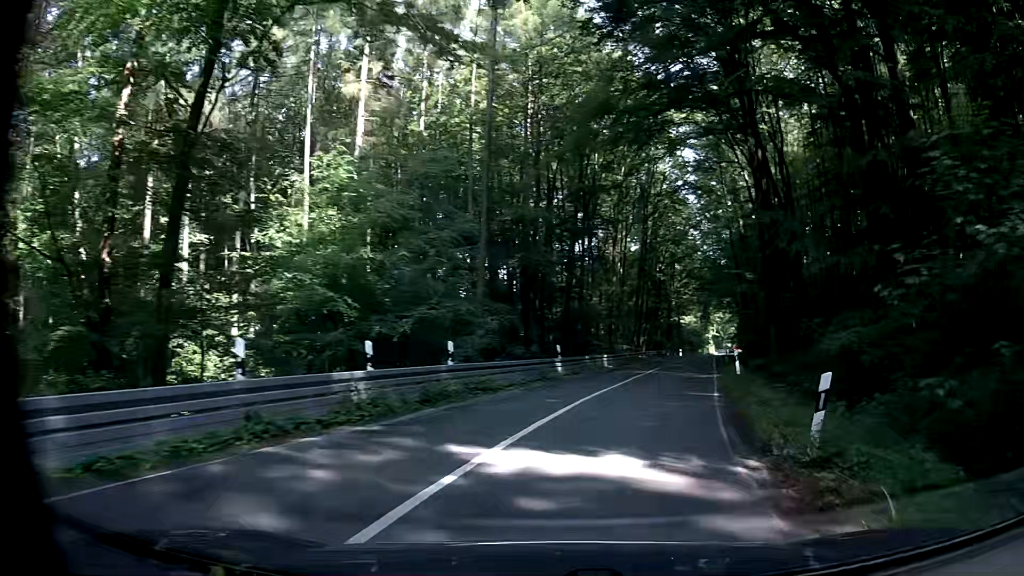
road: secondary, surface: asphalt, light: Day
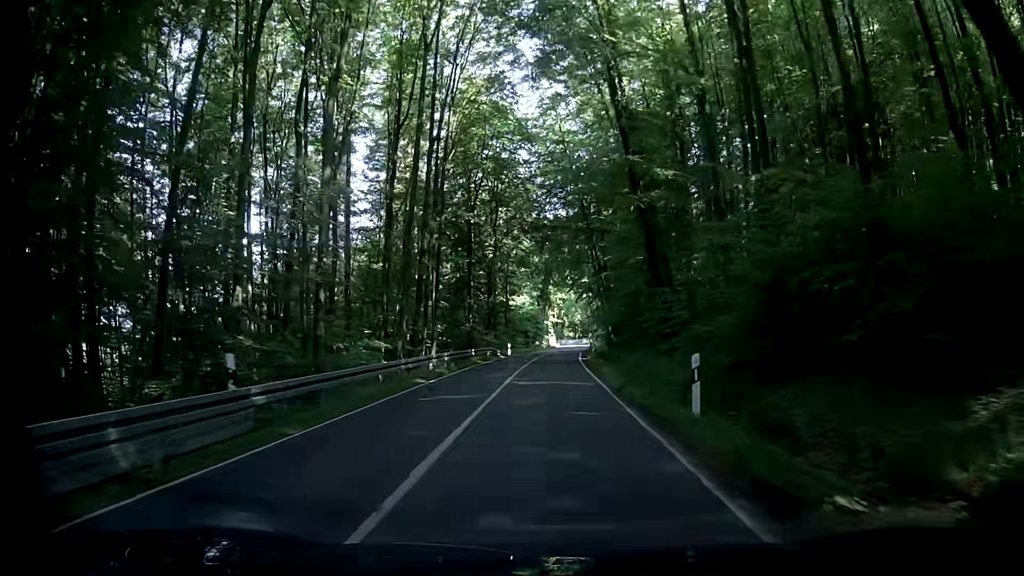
(+8.6, +37.2) m; +15°
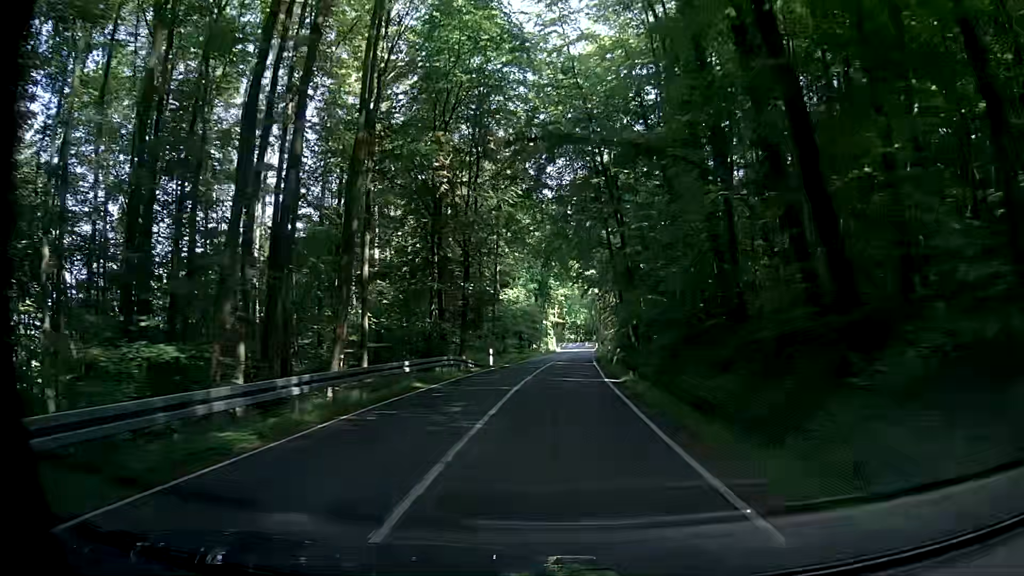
(+0.3, +18.2) m; +1°
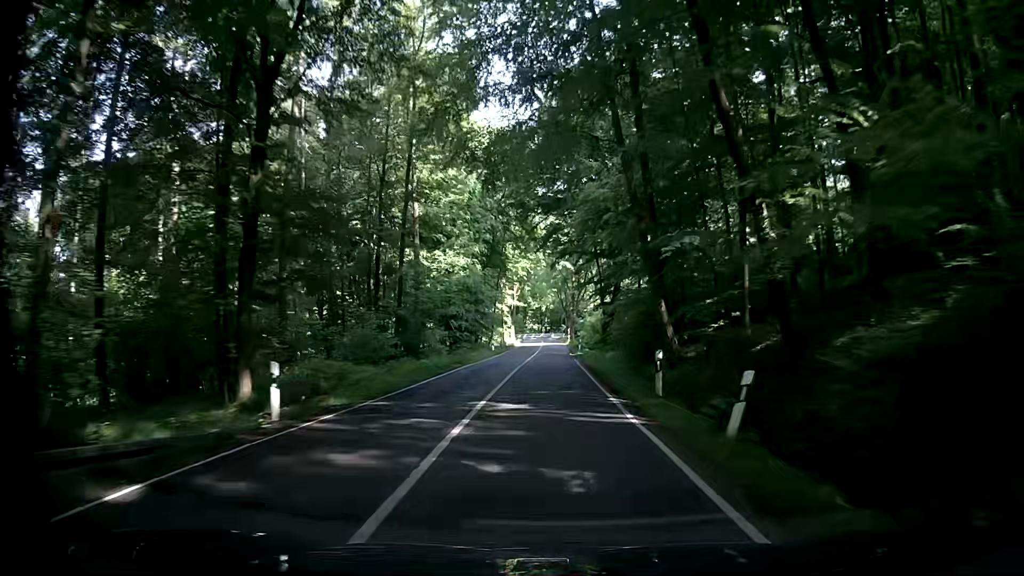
(+0.1, +28.8) m; +3°
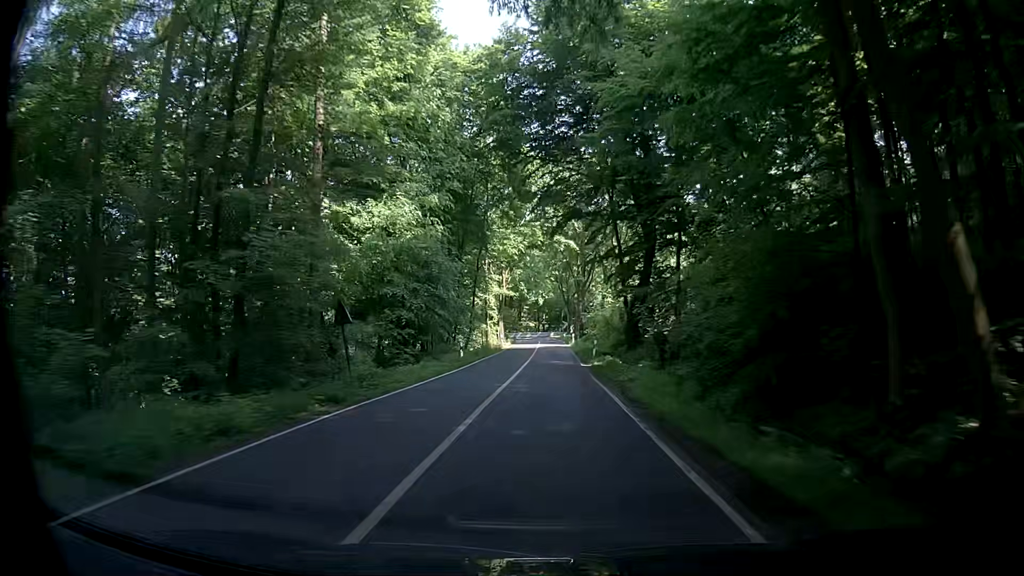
(+0.3, +19.5) m; 0°
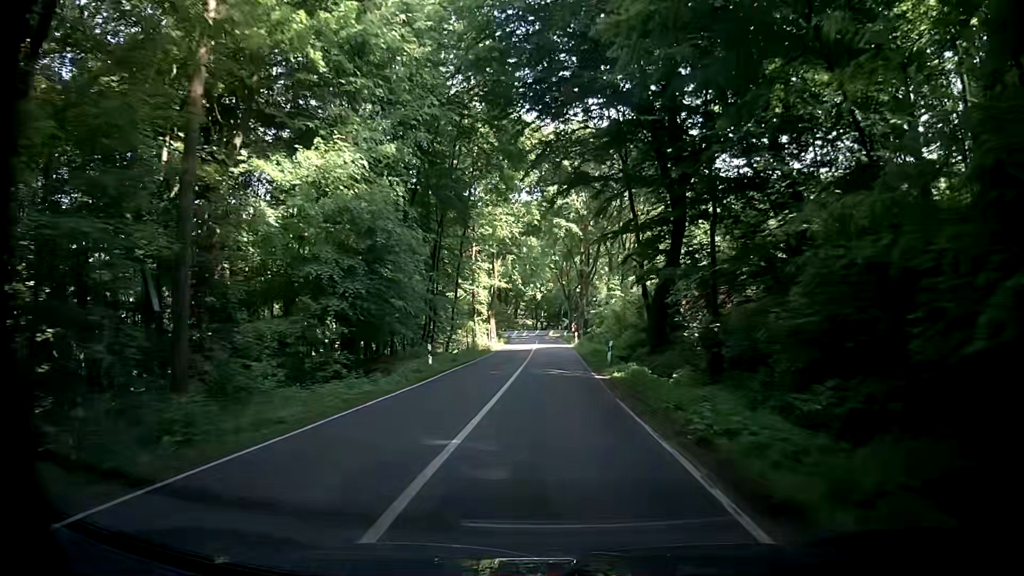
(+0.1, +9.6) m; 0°
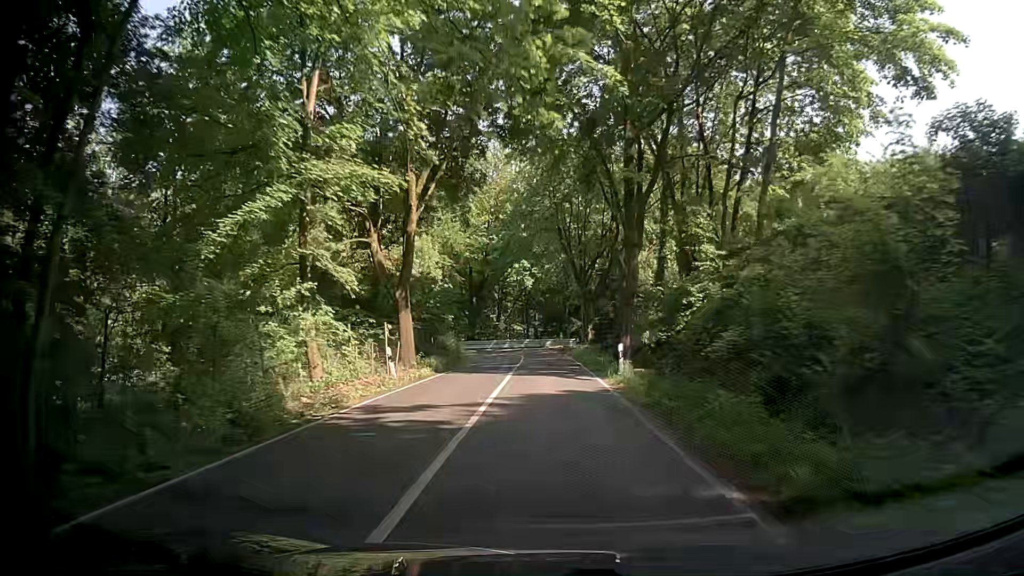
(+0.7, +37.3) m; 0°
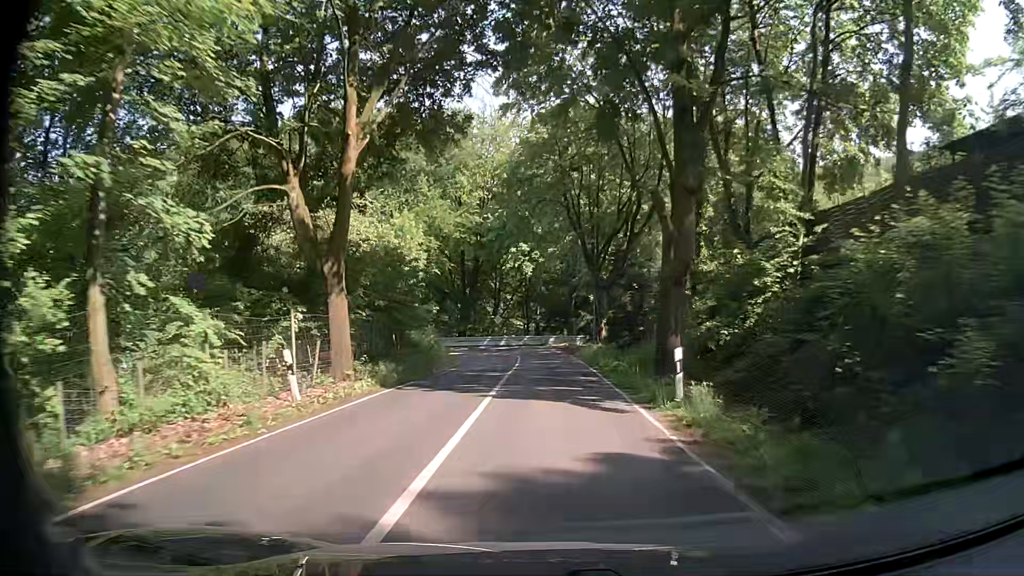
(0.0, +8.6) m; +1°
